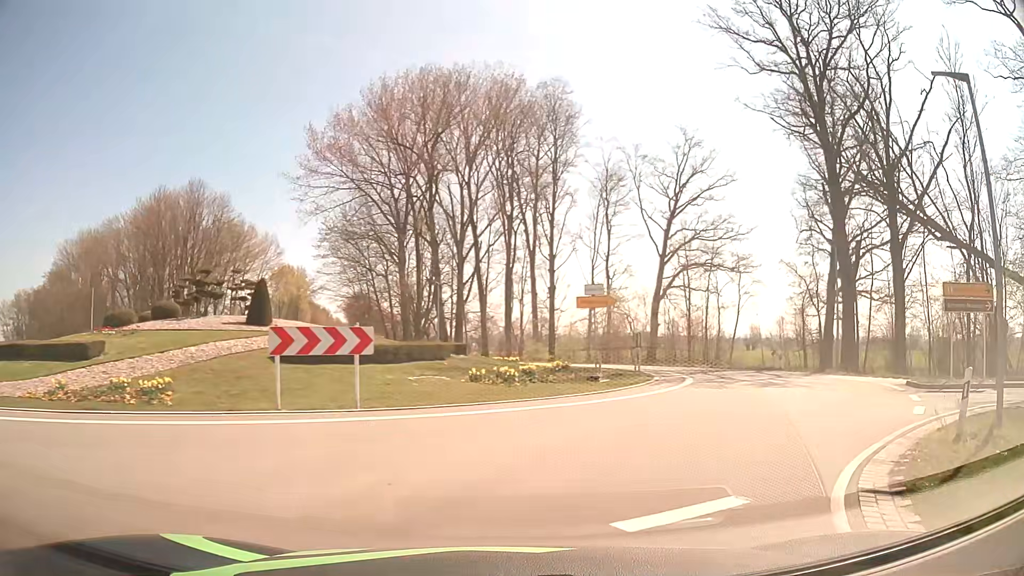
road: secondary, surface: asphalt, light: Day
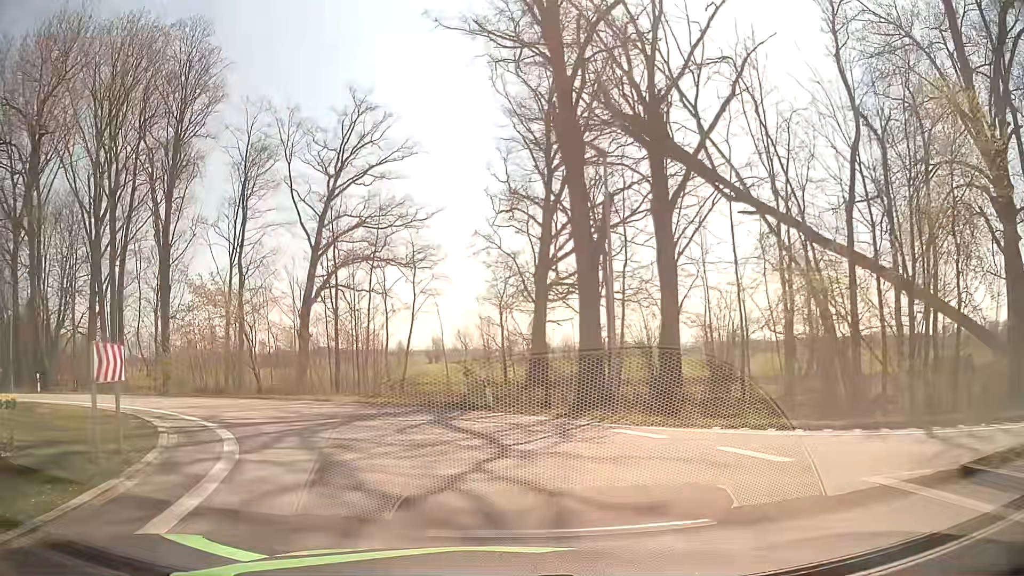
(+5.3, +15.6) m; +27°
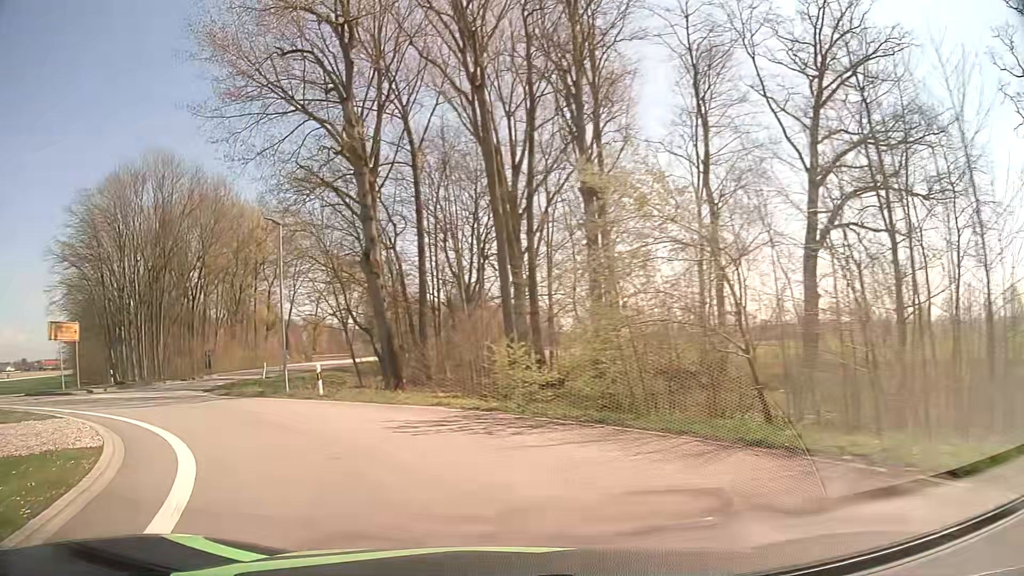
(-5.3, +16.6) m; -41°
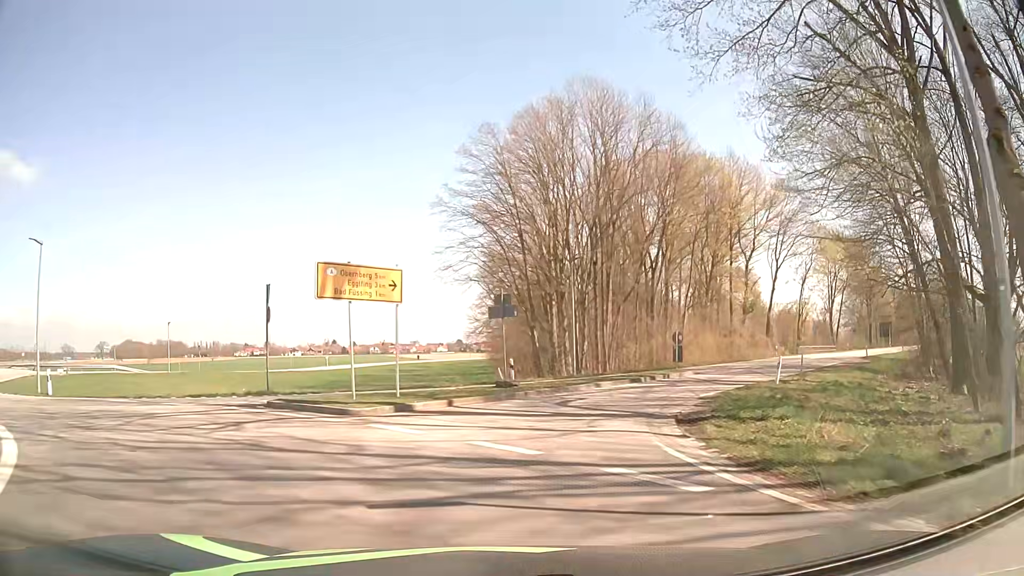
(-7.3, +16.4) m; -40°
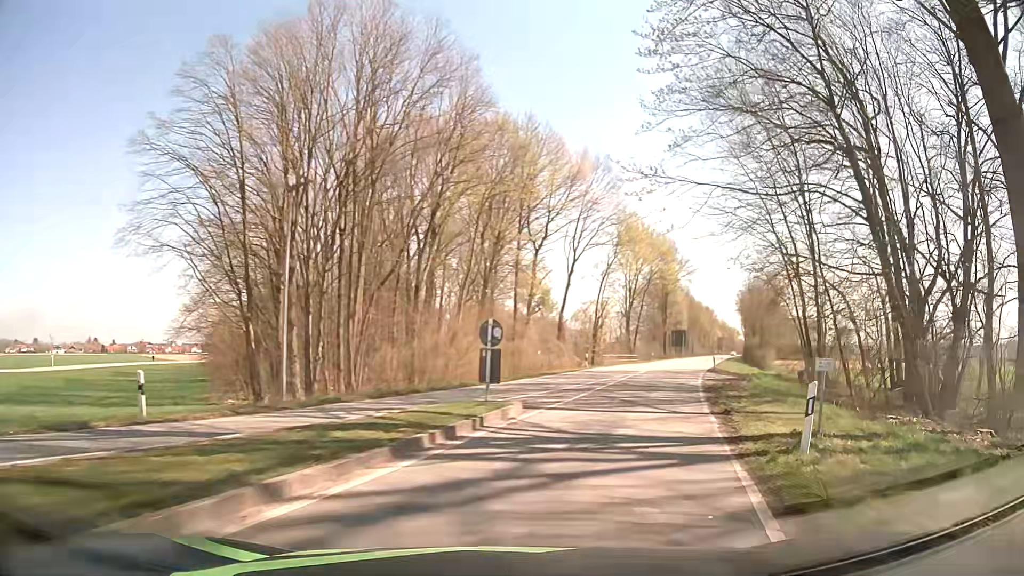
(+2.2, +16.3) m; +20°
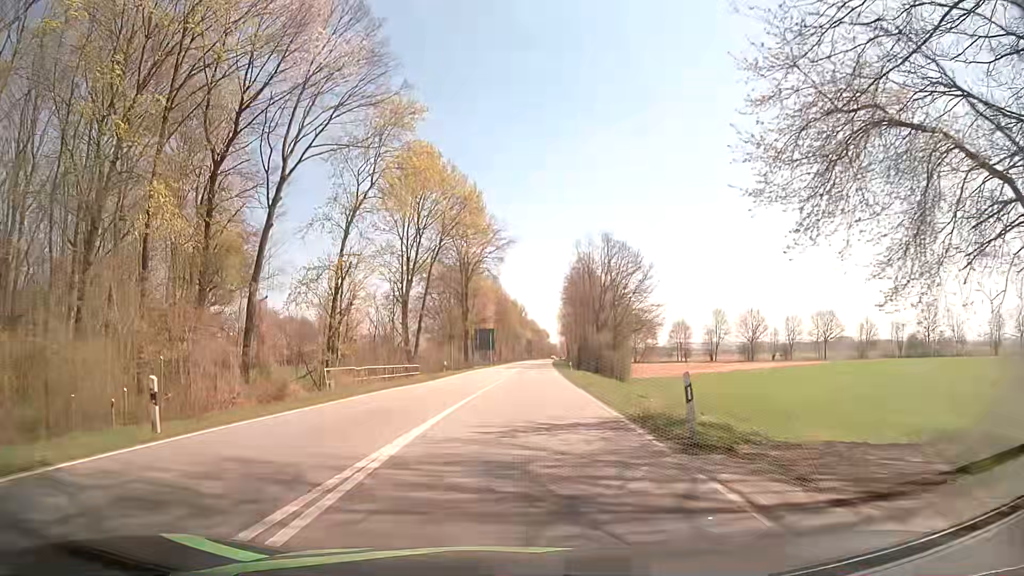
(+8.1, +34.9) m; +18°
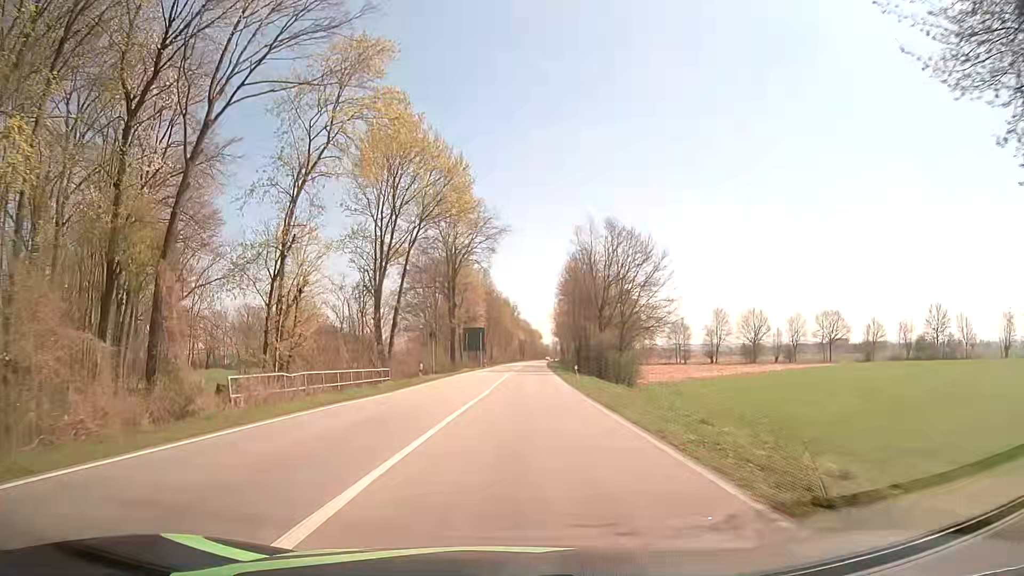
(0.0, +8.9) m; 0°
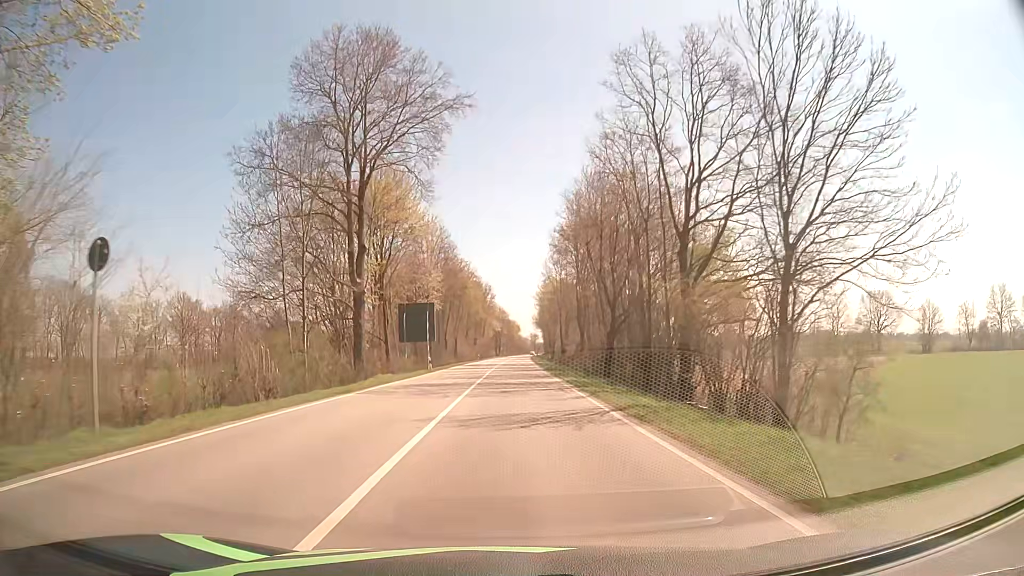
(+1.5, +40.9) m; +3°
(0, +10) (0, +20) (0, +30) (0, +40) (0, +50) (0, +60) (0, +70) (+1, +80) (+1, +90) (+1, +100) m
